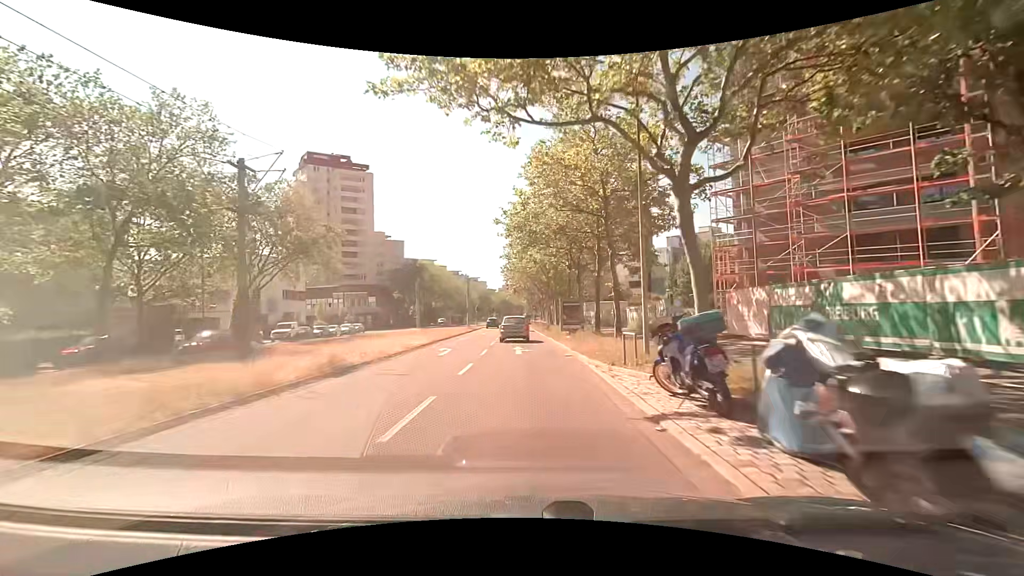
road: tertiary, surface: asphalt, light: Day
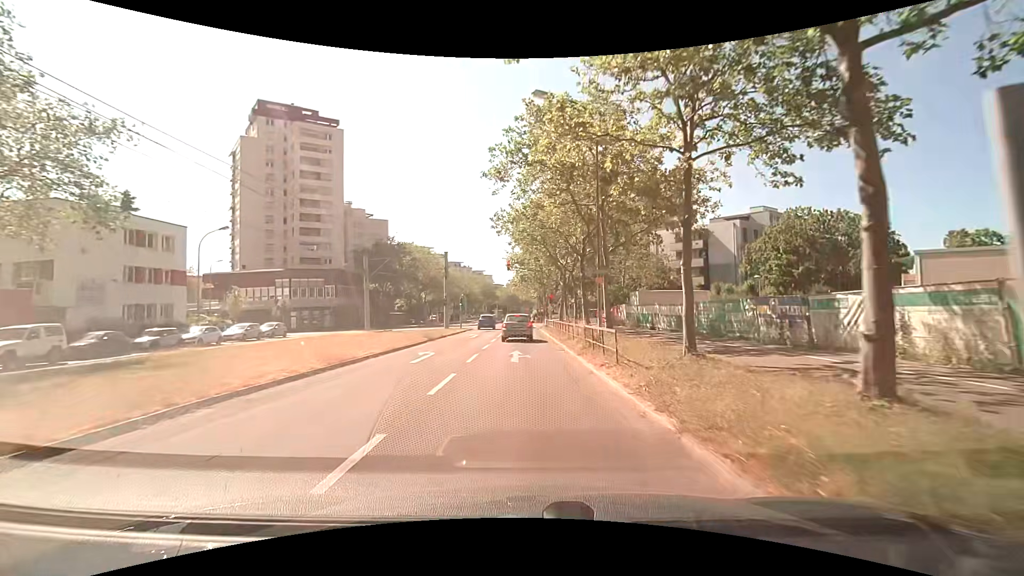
(-0.7, +28.0) m; -2°
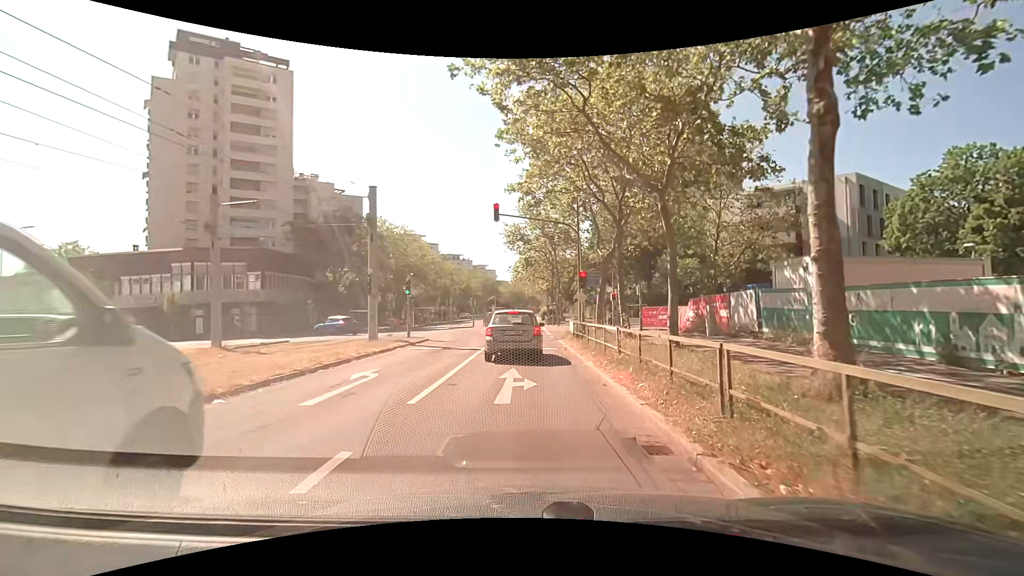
(-0.1, +23.9) m; -1°
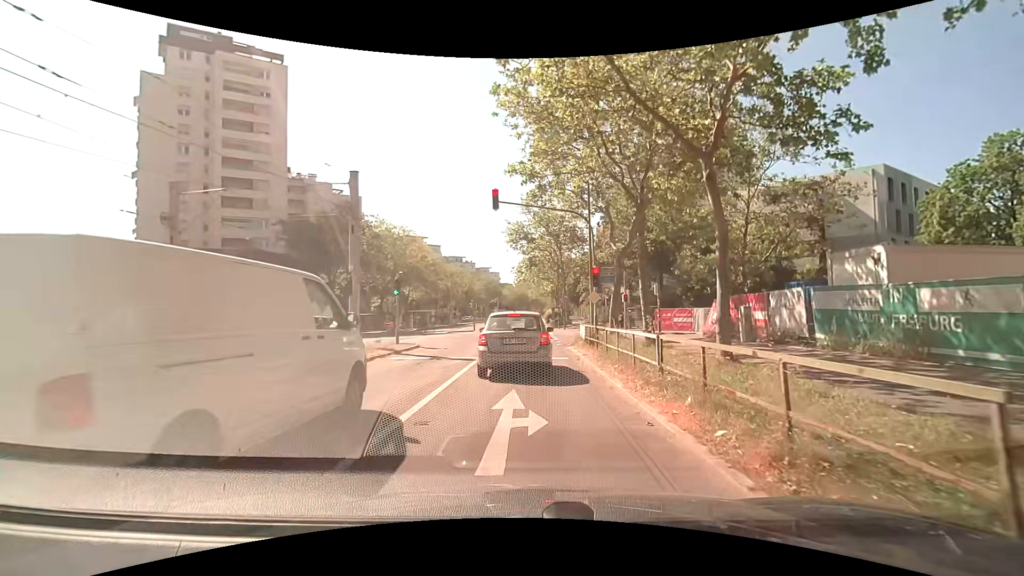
(0.0, +3.1) m; 0°
